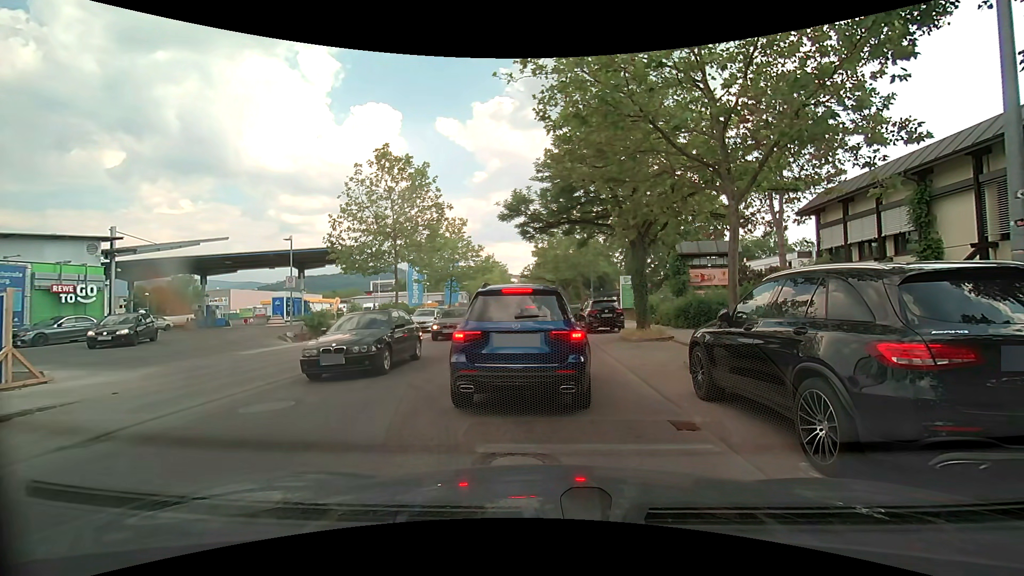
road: unclassified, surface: asphalt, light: Day
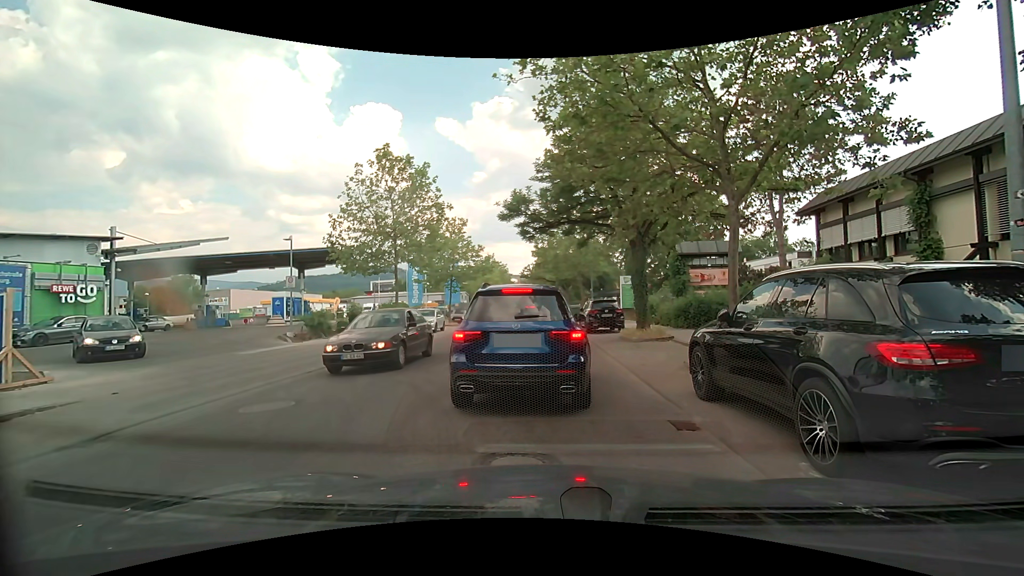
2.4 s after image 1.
(0.0, 0.0) m; 0°
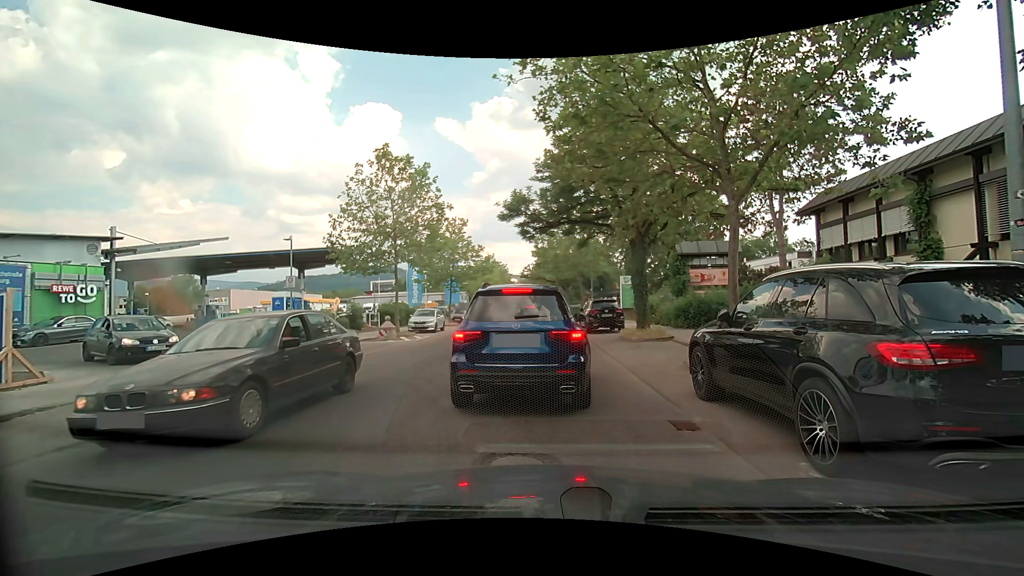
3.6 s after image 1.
(0.0, 0.0) m; 0°
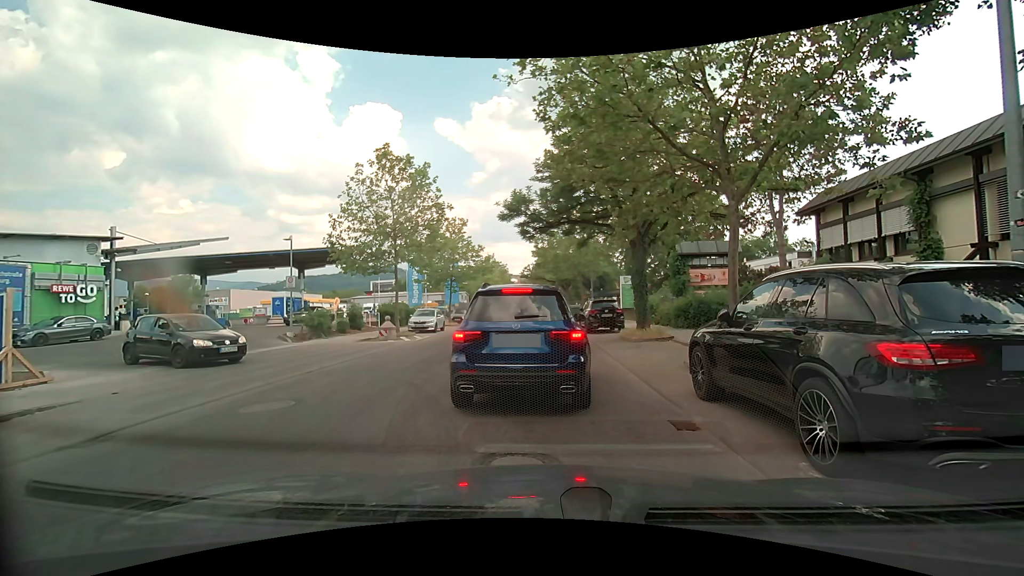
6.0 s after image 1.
(0.0, 0.0) m; 0°
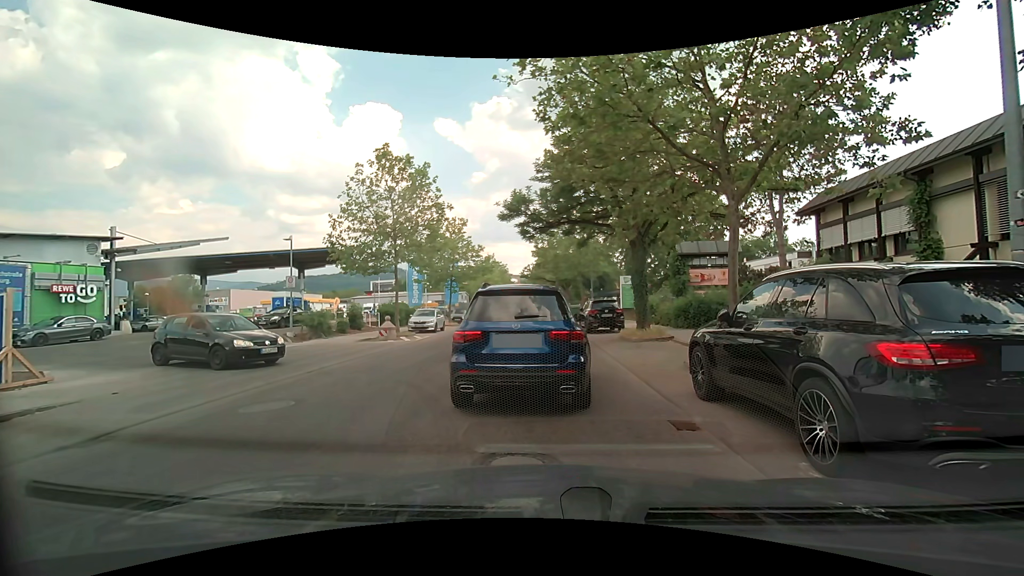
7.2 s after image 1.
(0.0, 0.0) m; 0°
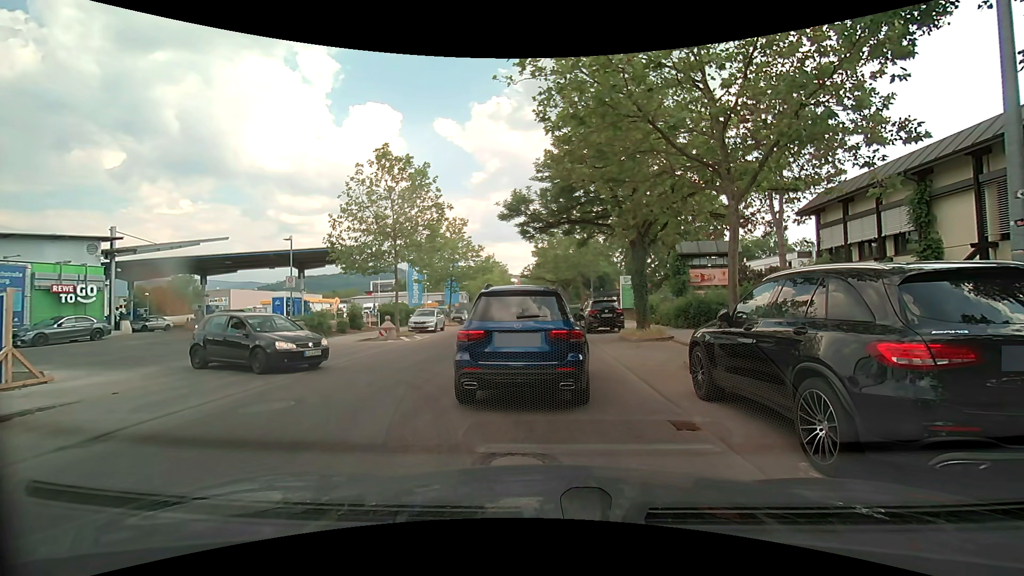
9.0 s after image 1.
(0.0, 0.0) m; 0°
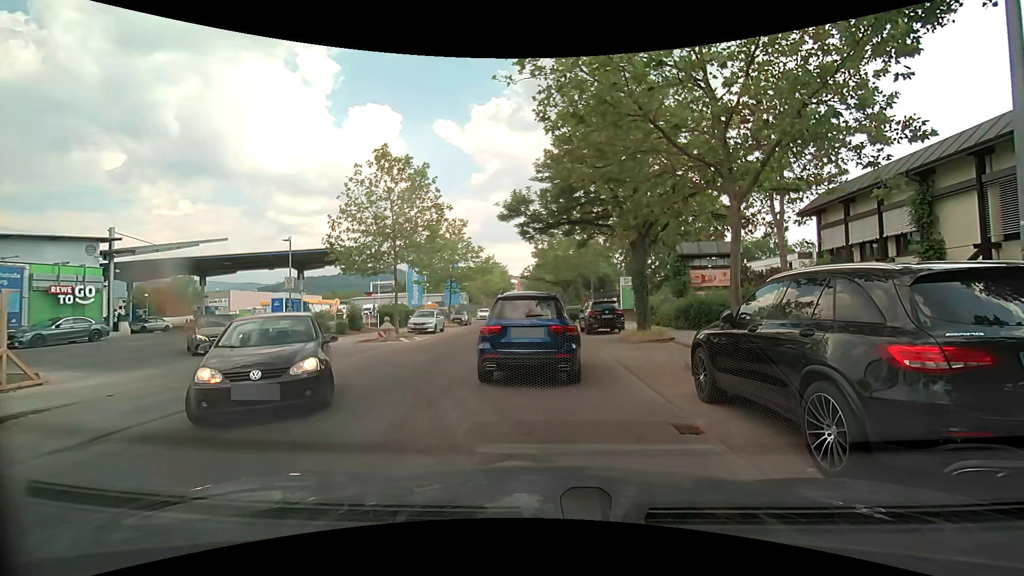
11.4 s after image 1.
(0.0, +0.1) m; 0°
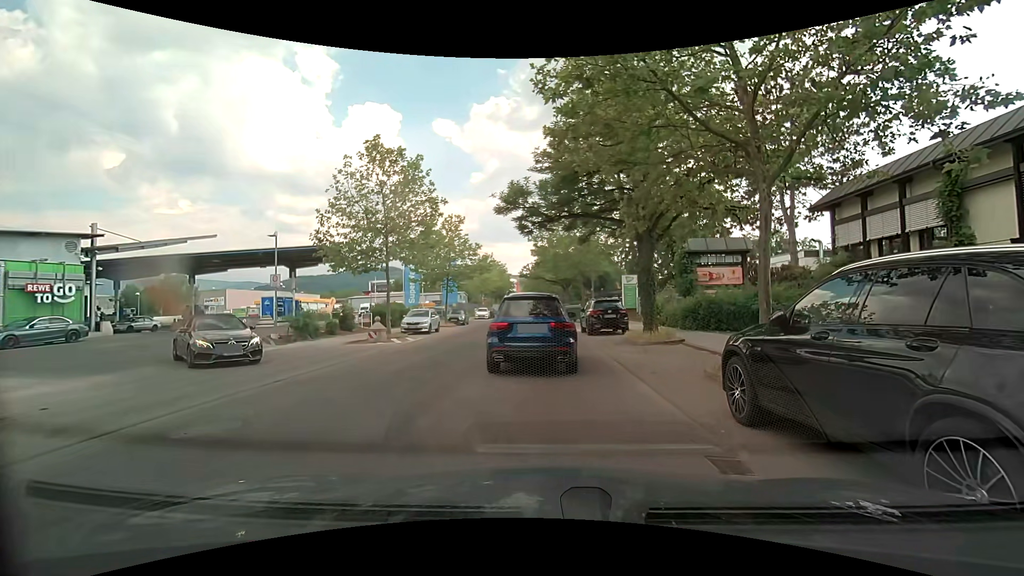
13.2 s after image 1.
(0.0, +1.3) m; 0°
